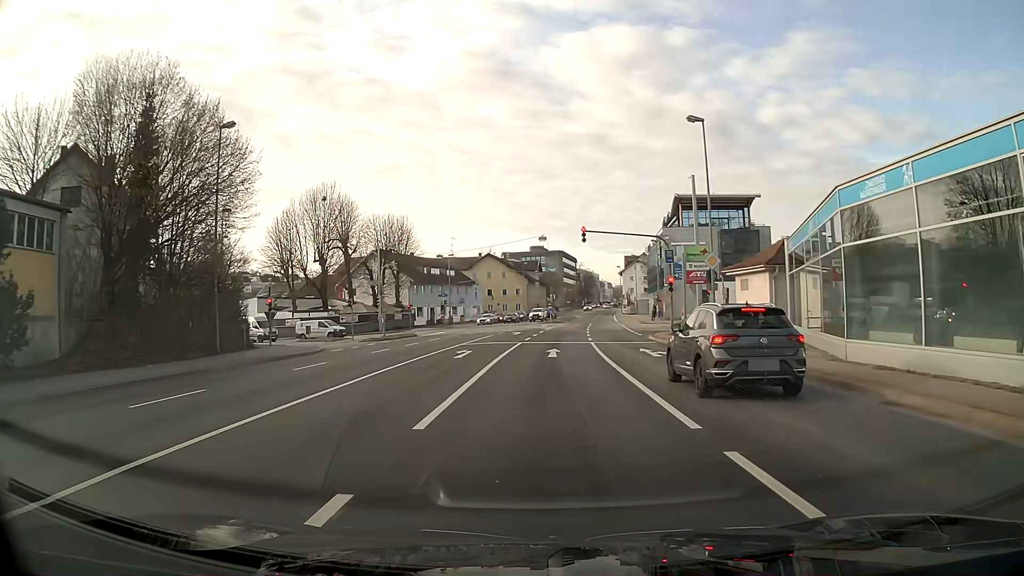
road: primary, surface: asphalt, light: Day
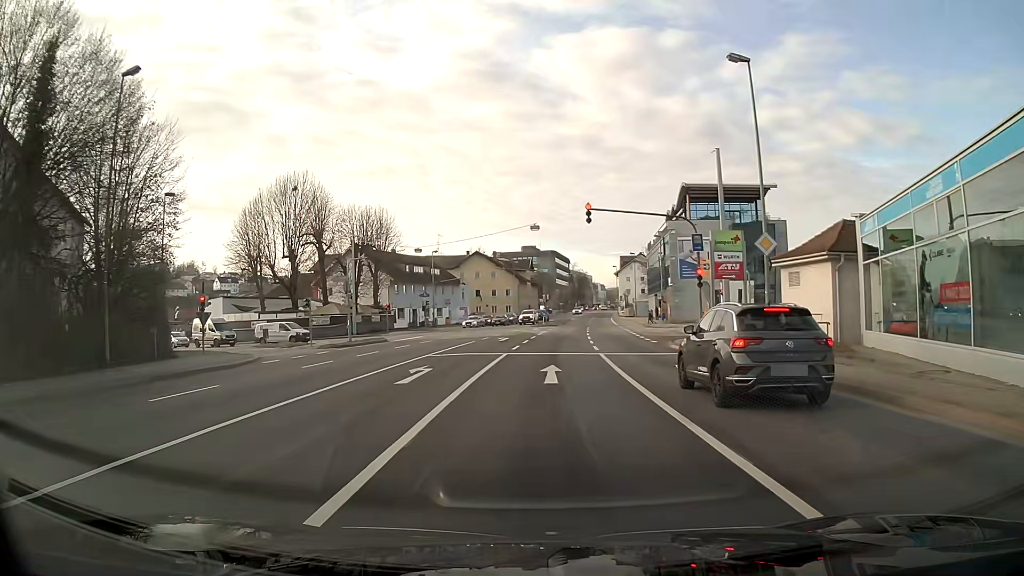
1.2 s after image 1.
(0.0, +8.0) m; +1°
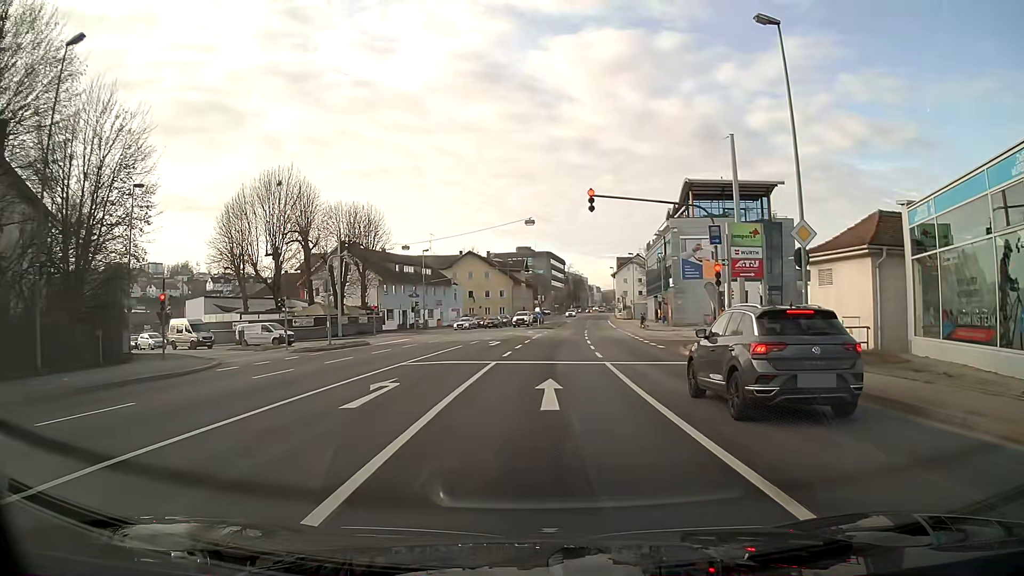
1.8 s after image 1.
(0.0, +3.5) m; 0°
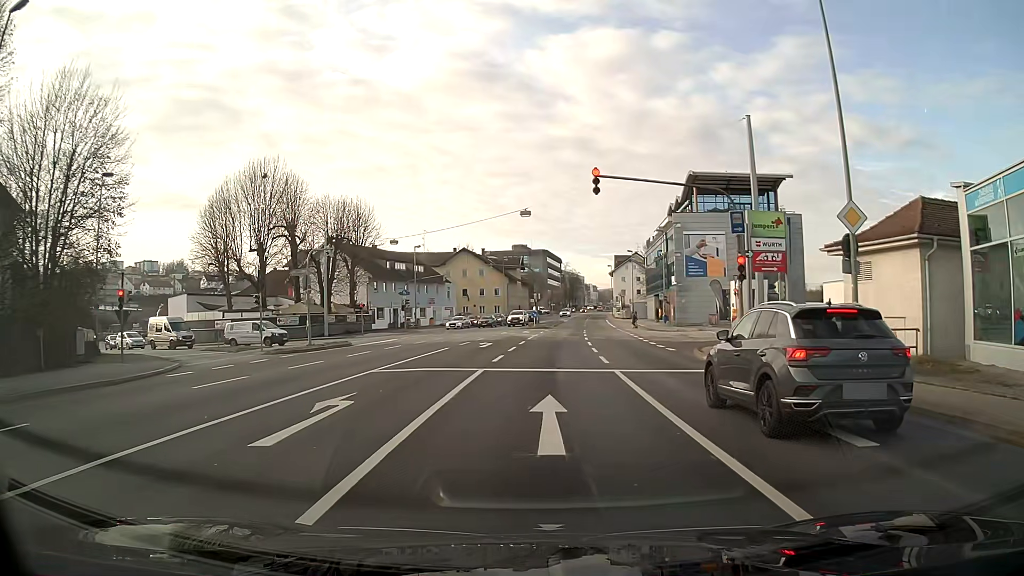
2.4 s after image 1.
(0.0, +3.2) m; 0°
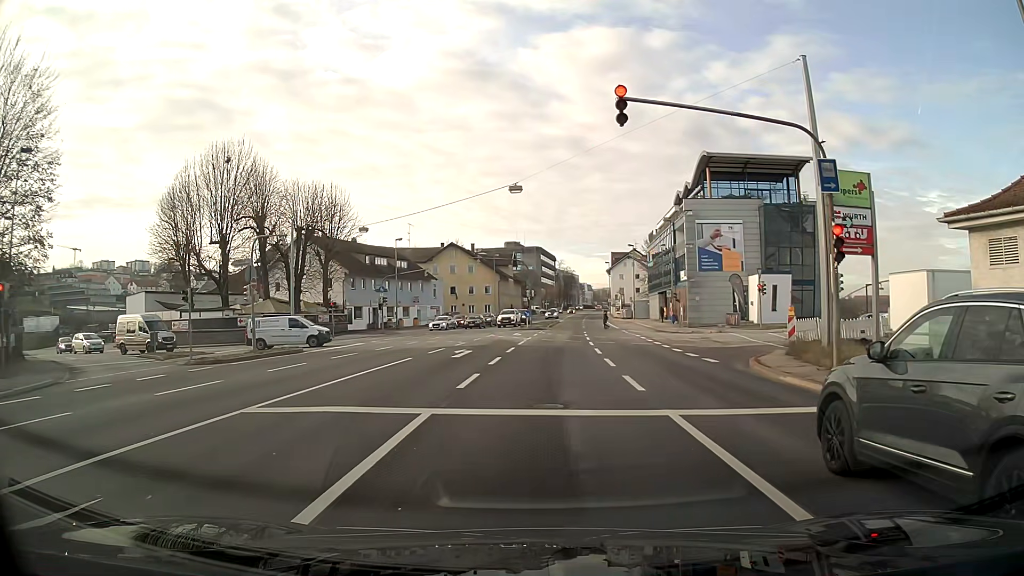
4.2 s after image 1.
(0.0, +7.4) m; +1°
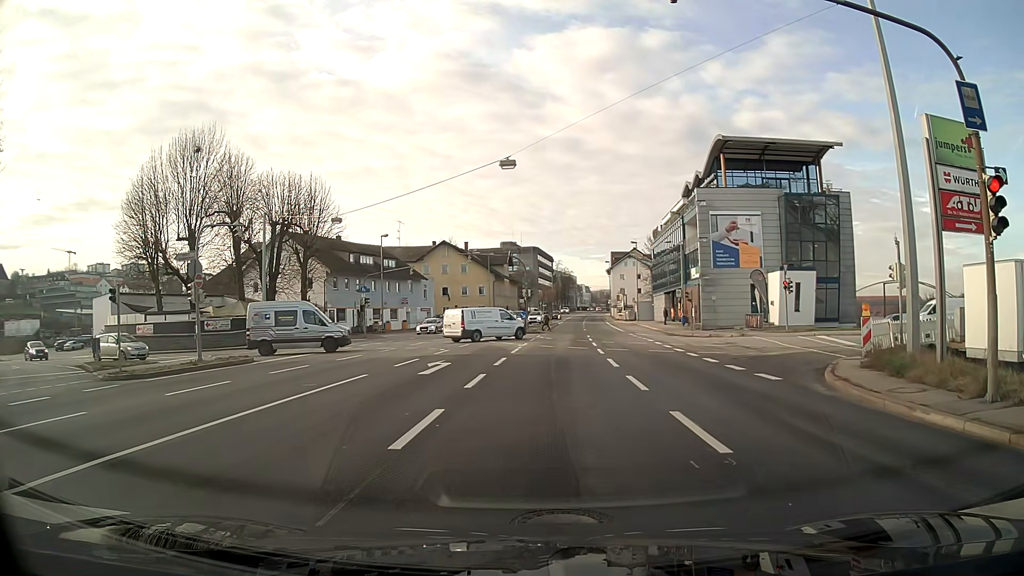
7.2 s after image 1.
(0.0, +5.5) m; 0°
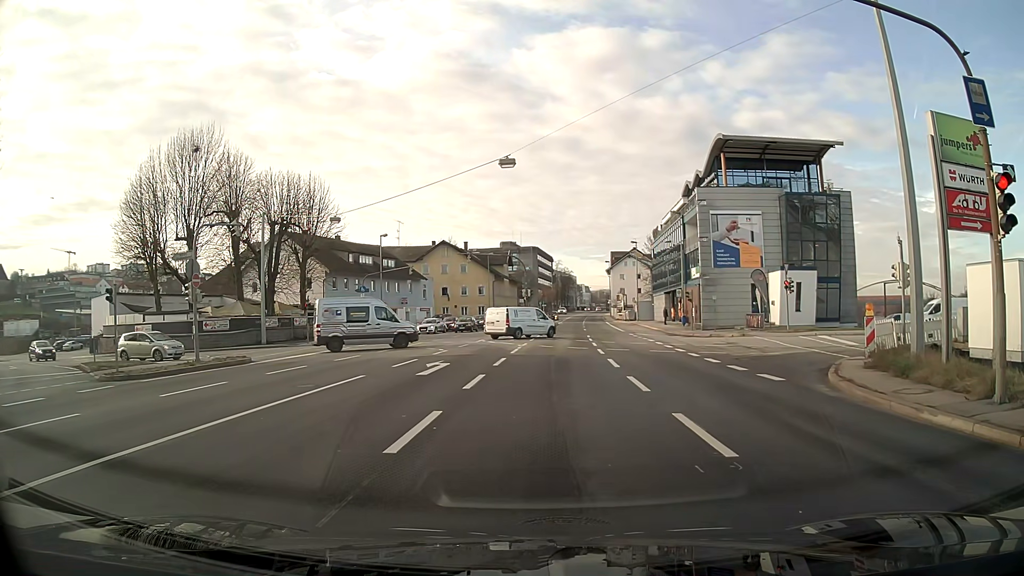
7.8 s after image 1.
(0.0, +0.2) m; 0°
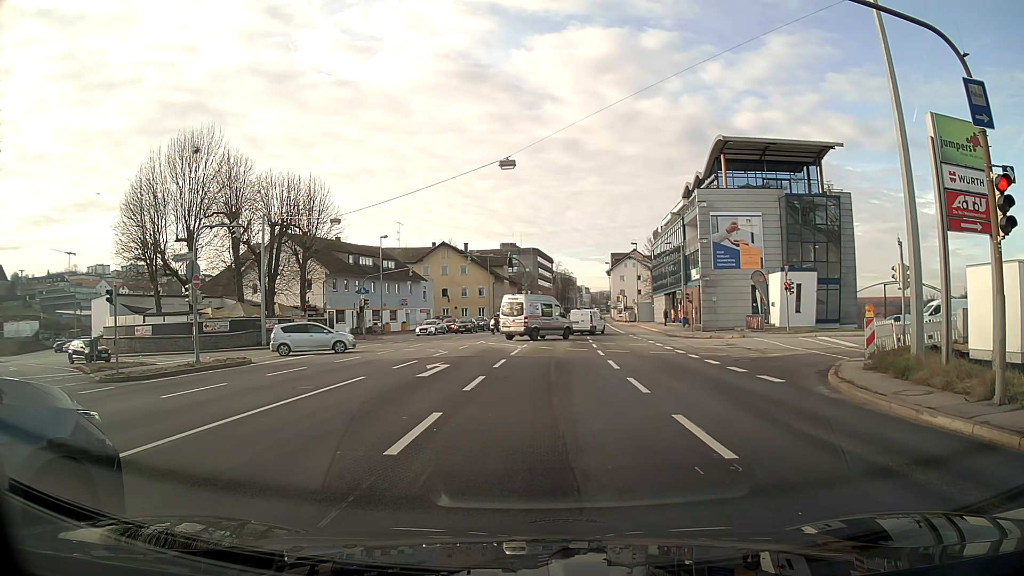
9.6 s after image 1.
(0.0, +0.1) m; 0°
